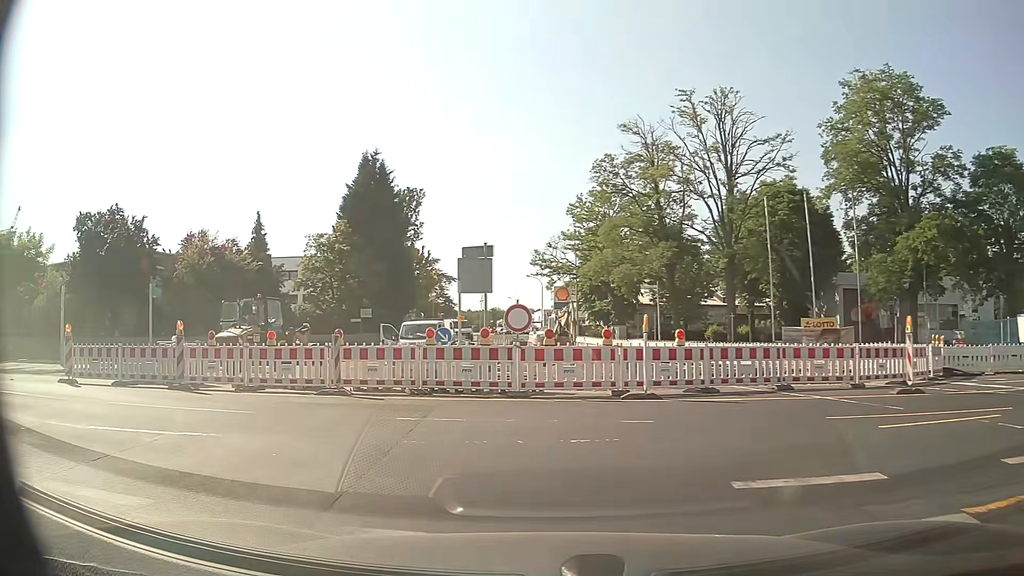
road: tertiary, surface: asphalt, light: Day
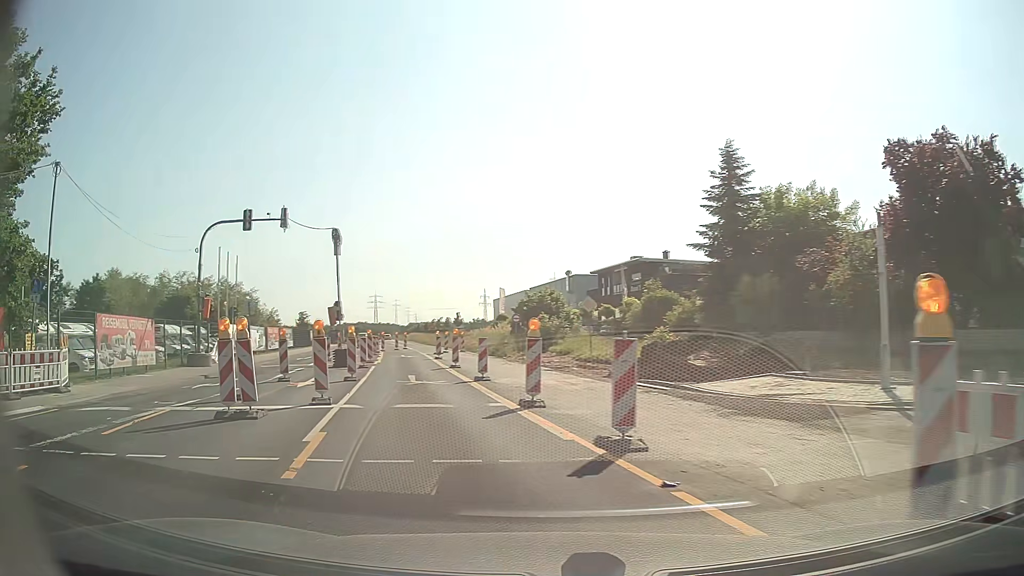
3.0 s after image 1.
(-9.5, +13.4) m; -71°
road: secondary
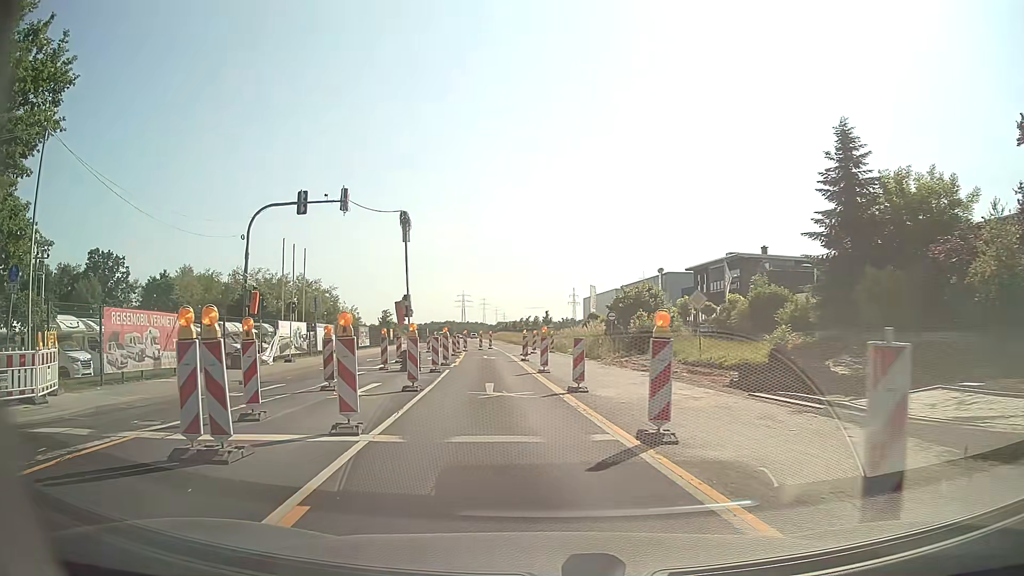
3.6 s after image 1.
(-0.3, +4.4) m; -7°
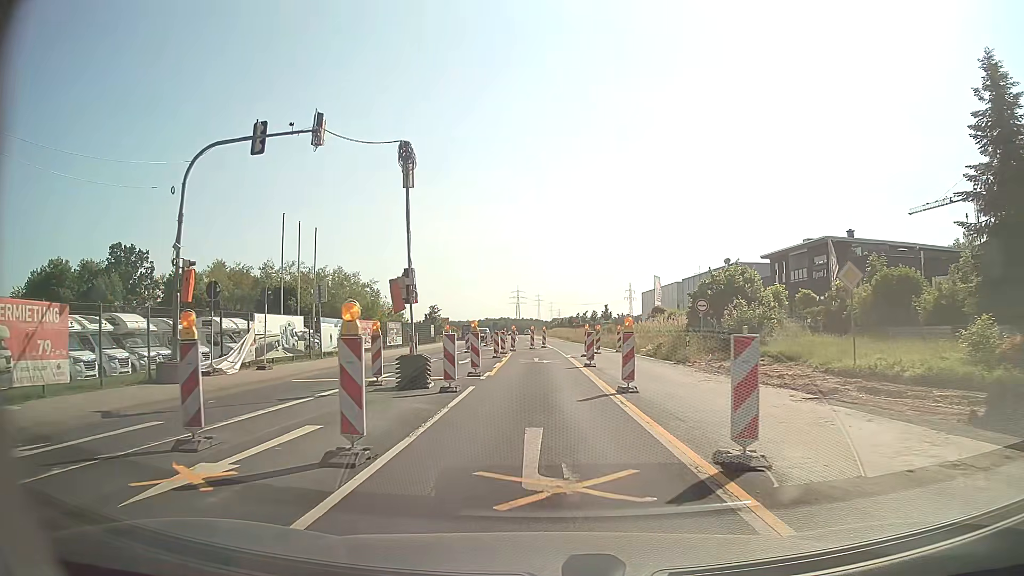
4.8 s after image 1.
(-0.5, +9.8) m; -4°
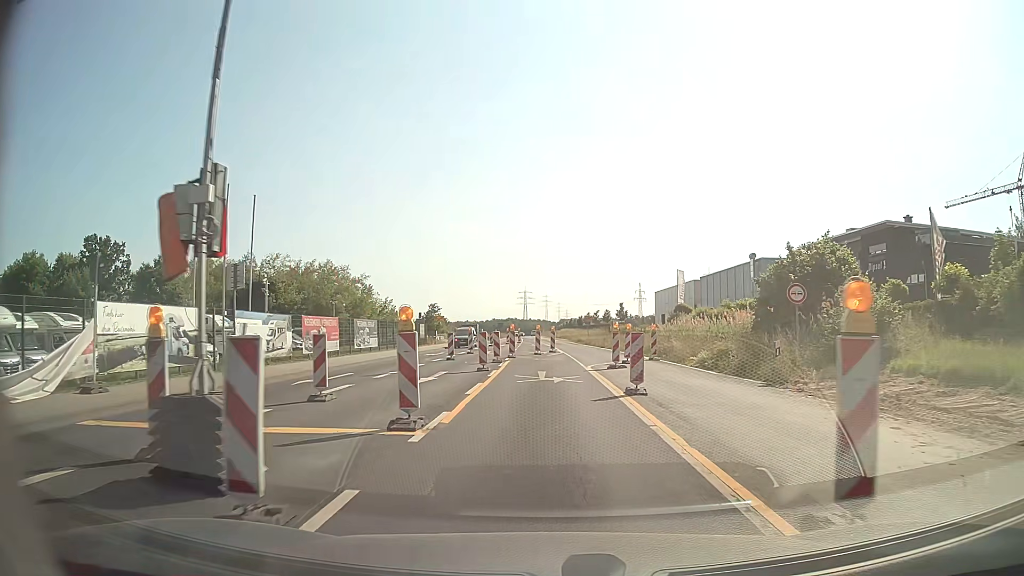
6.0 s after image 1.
(-0.1, +11.1) m; 0°
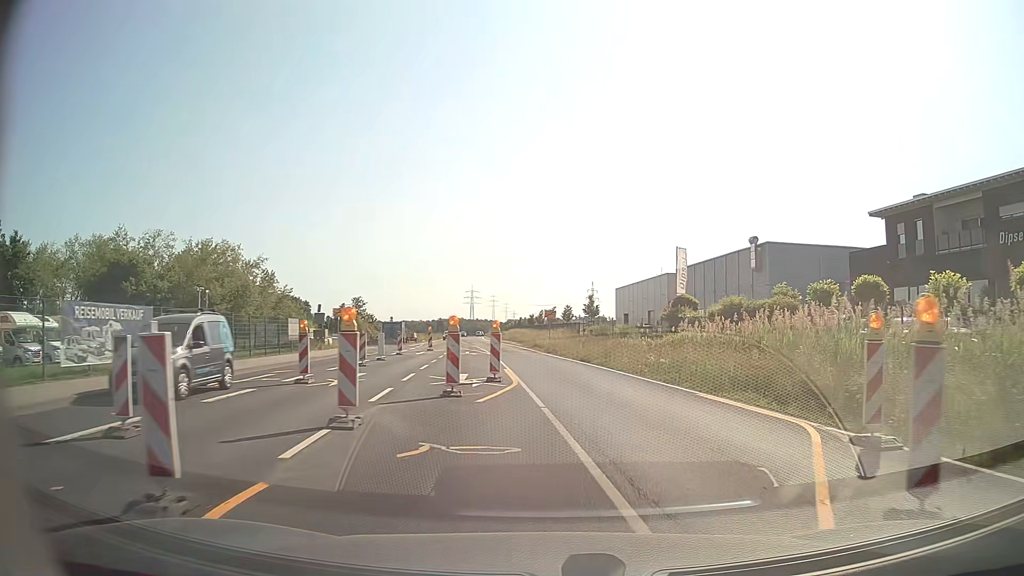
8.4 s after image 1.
(+0.1, +24.4) m; +4°
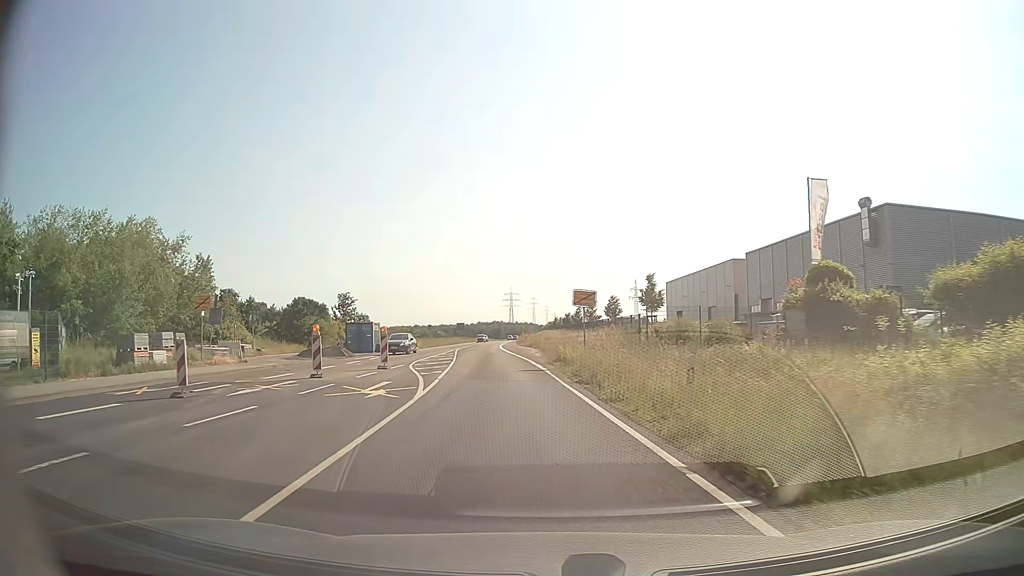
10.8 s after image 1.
(+0.5, +26.6) m; -4°
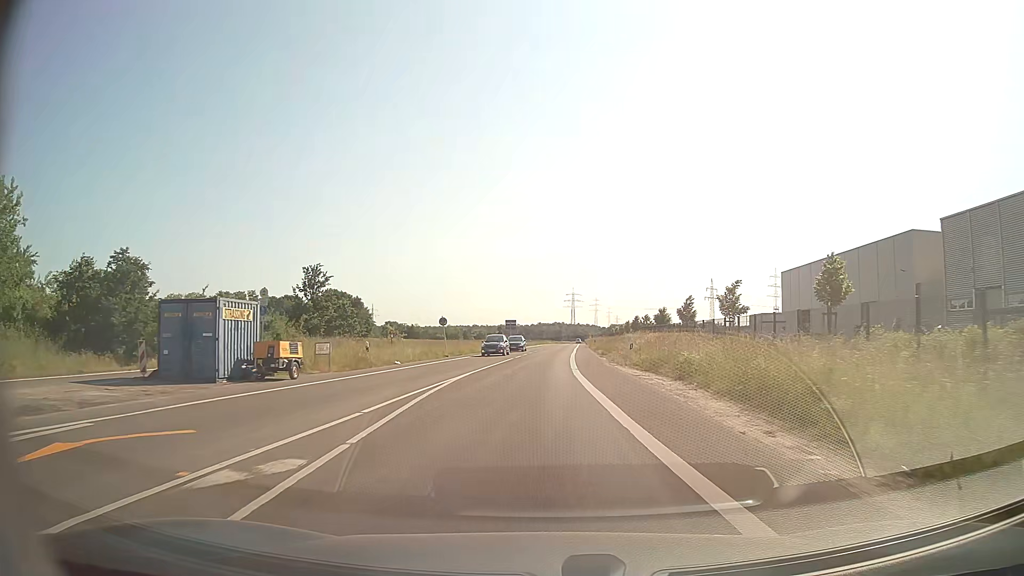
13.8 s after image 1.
(-2.9, +38.7) m; -5°
(0, +10) (0, +20) (0, +30) (0, +40) (+1, +50) (+1, +60) (+2, +70) (+2, +80) (+3, +90) (+3, +100) m
